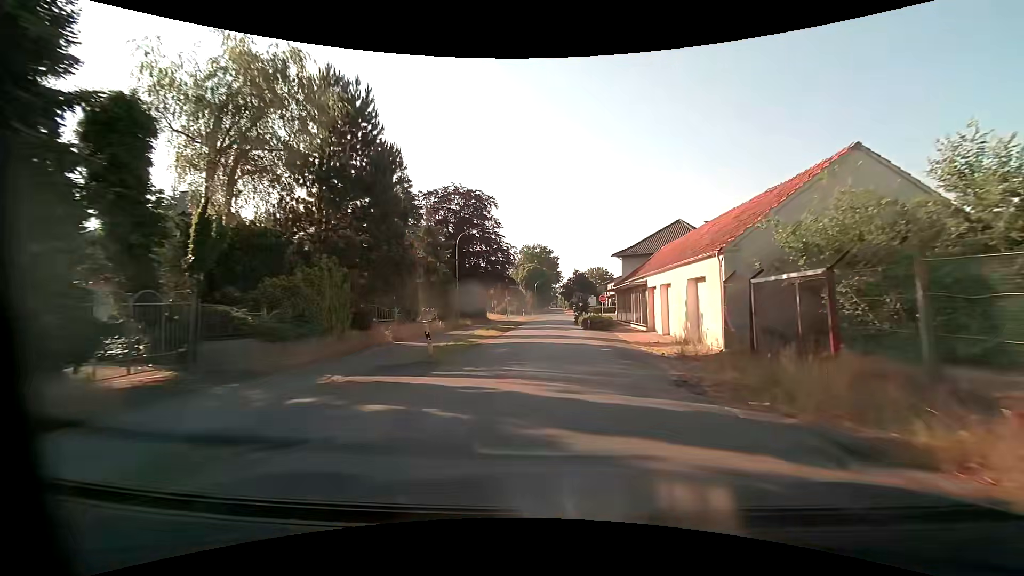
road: unclassified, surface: asphalt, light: Day
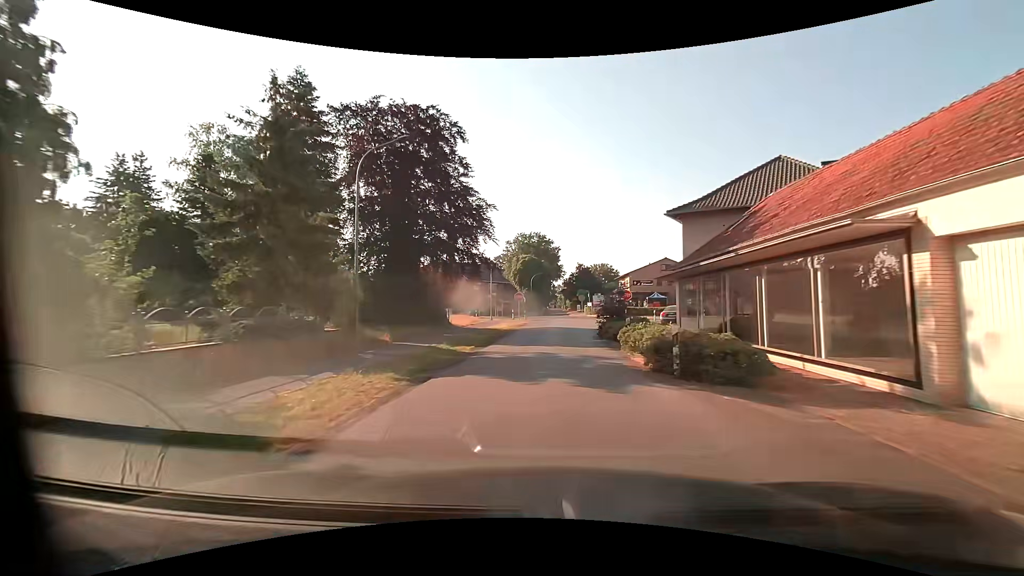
(+0.2, +21.1) m; 0°
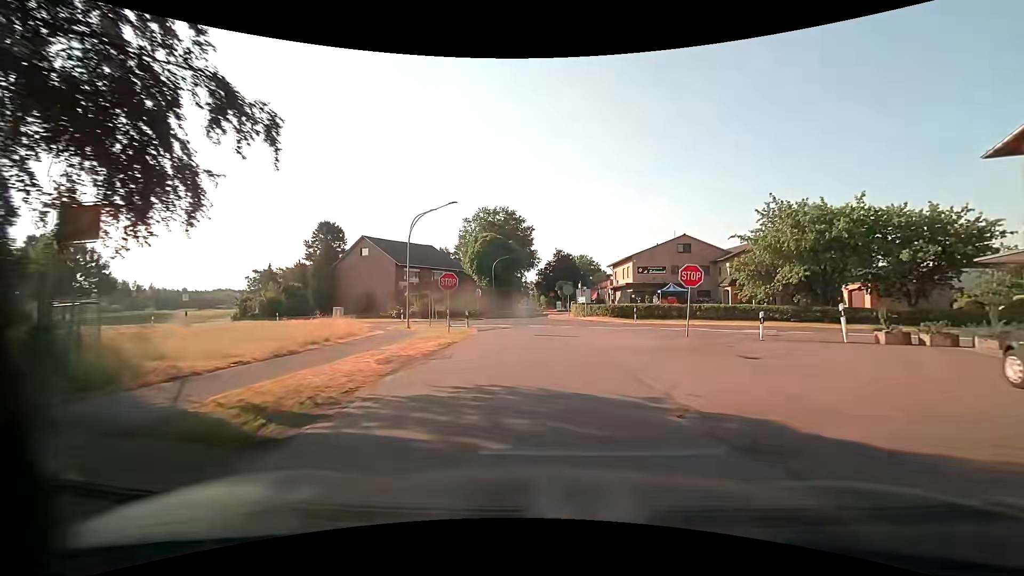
(+0.6, +26.8) m; +4°
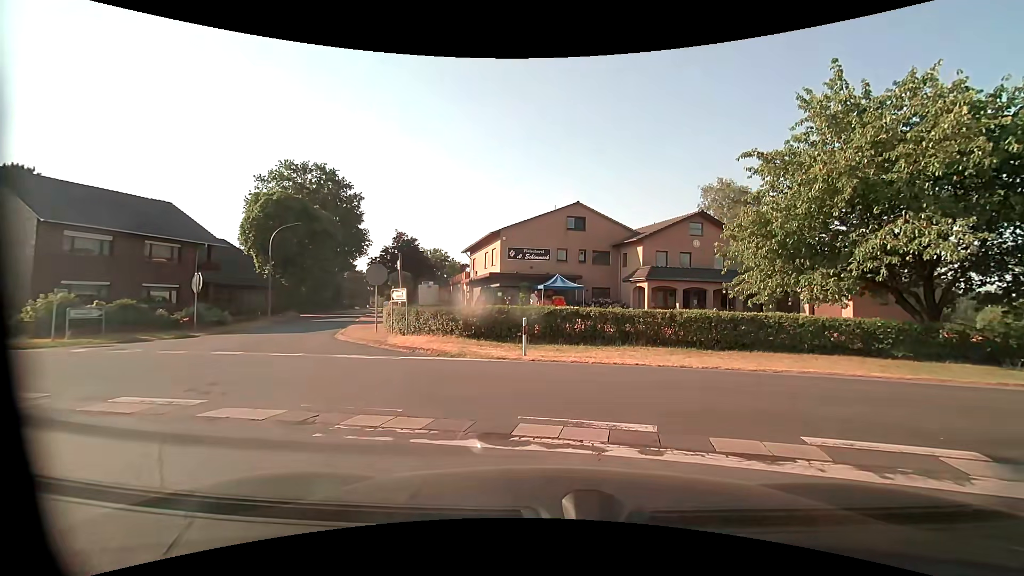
(+2.2, +22.7) m; +15°
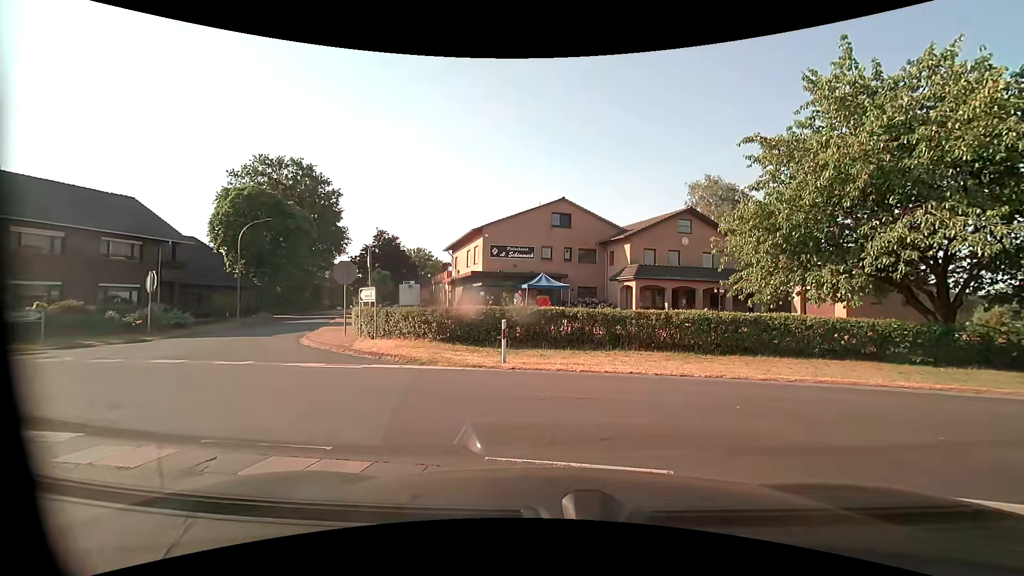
(0.0, +1.3) m; +3°
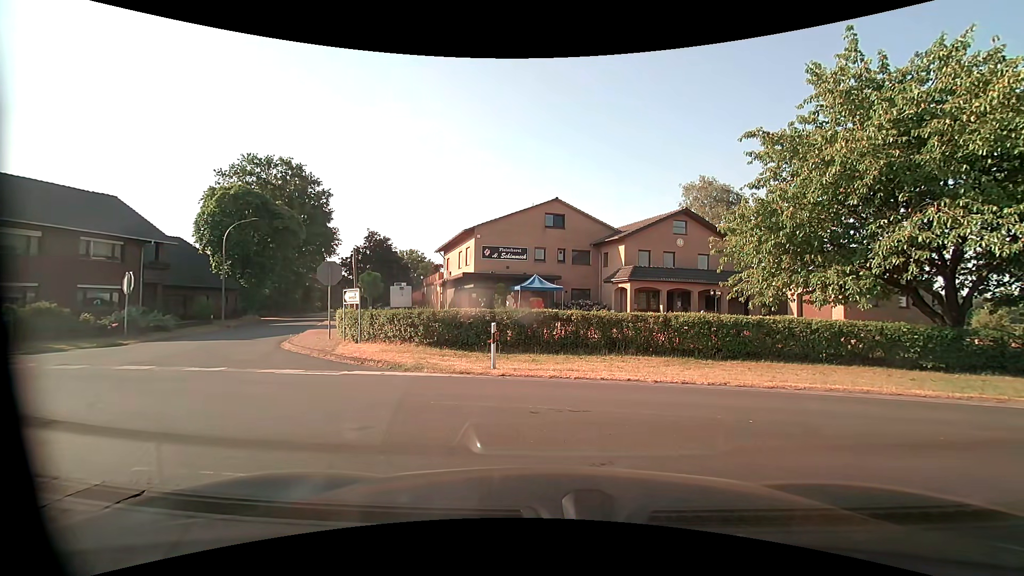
(0.0, +0.7) m; 0°
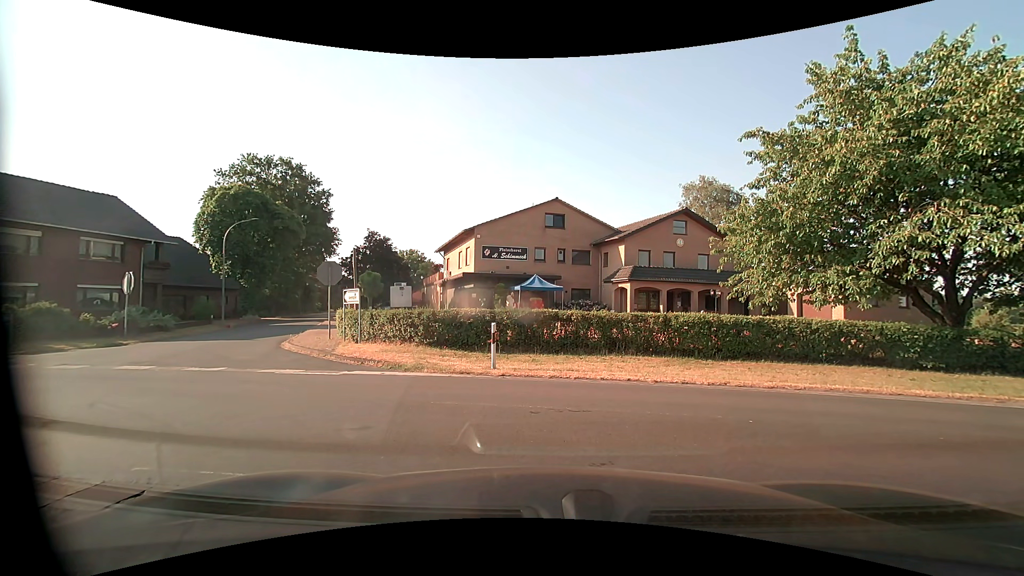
(0.0, 0.0) m; 0°
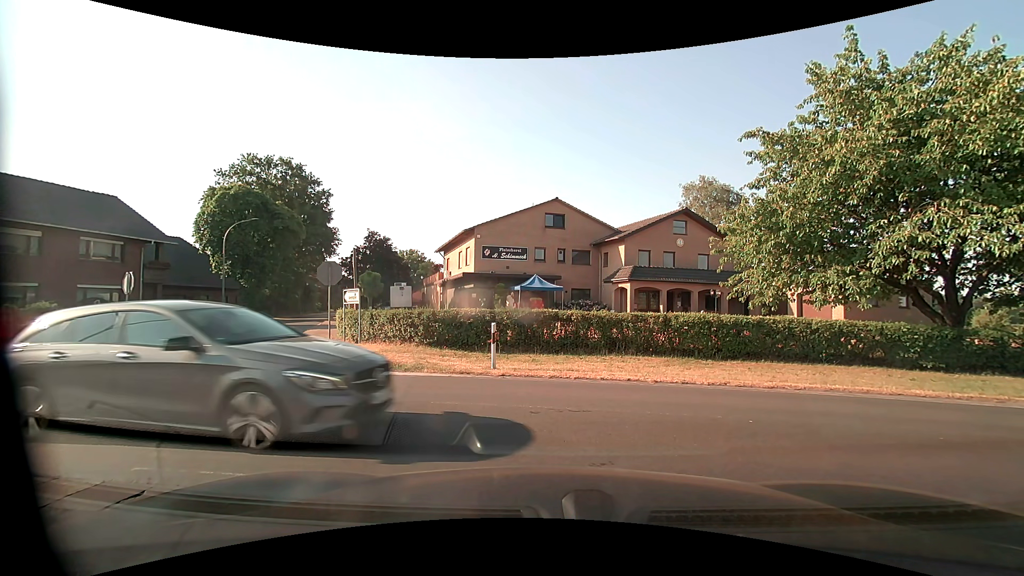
(0.0, 0.0) m; 0°
